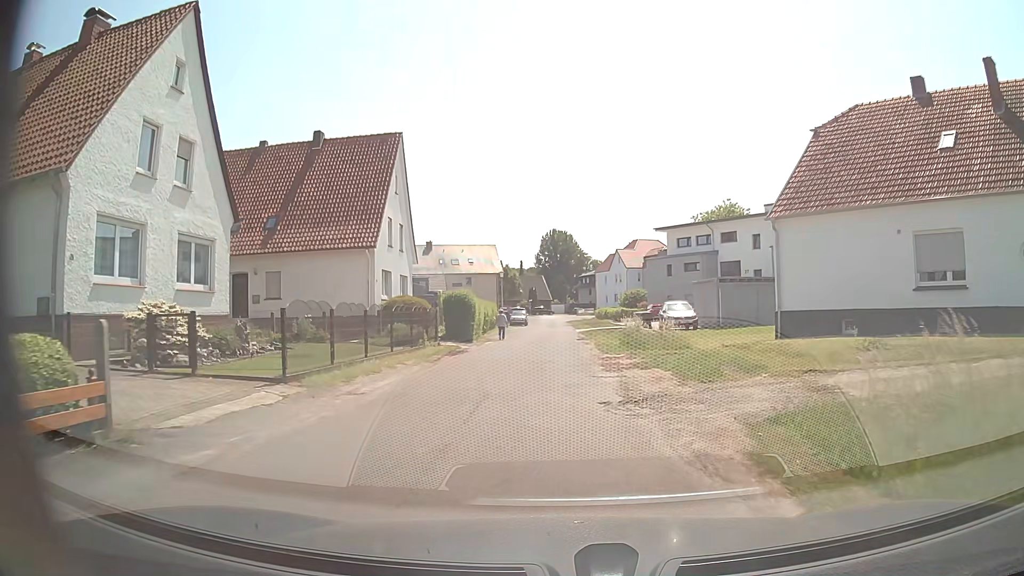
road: residential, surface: asphalt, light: Day
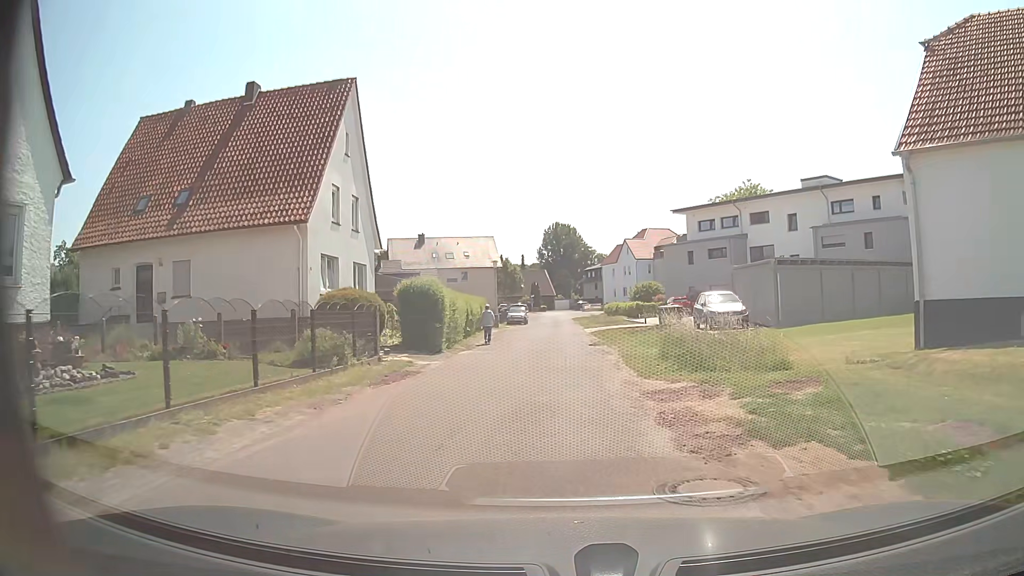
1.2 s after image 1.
(0.0, +9.1) m; 0°
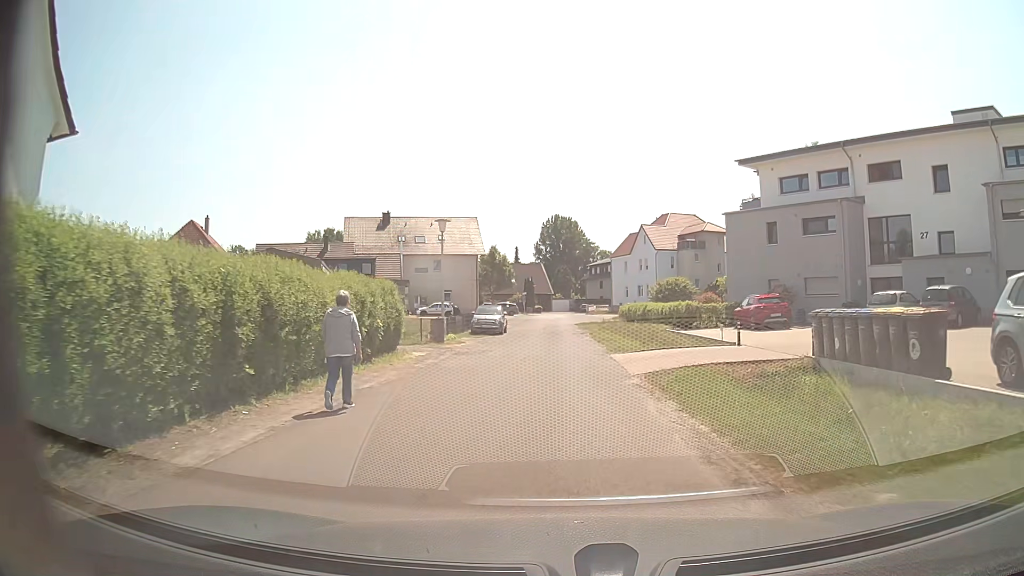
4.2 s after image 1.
(-0.3, +22.2) m; -1°
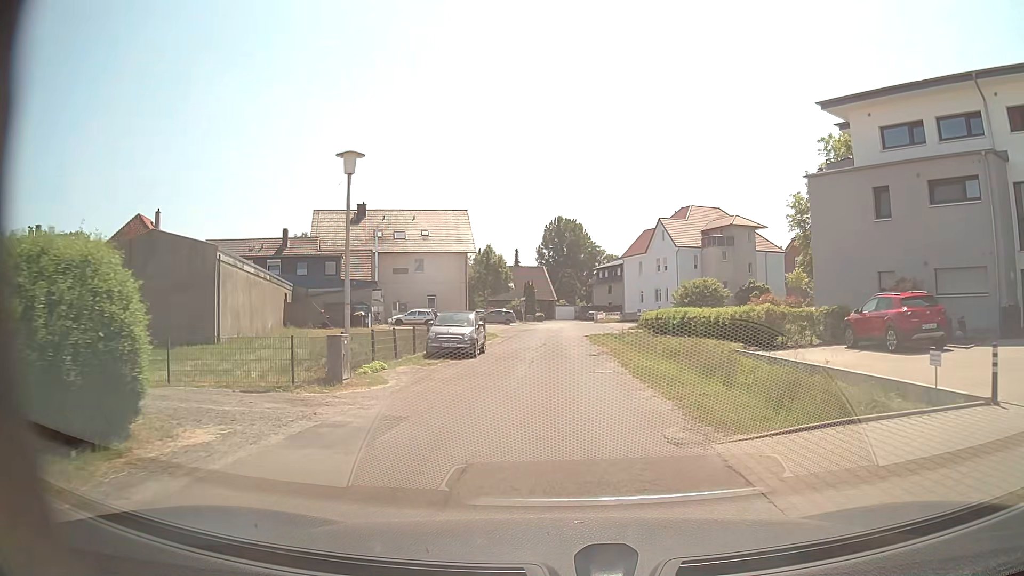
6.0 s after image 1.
(+0.1, +12.5) m; 0°
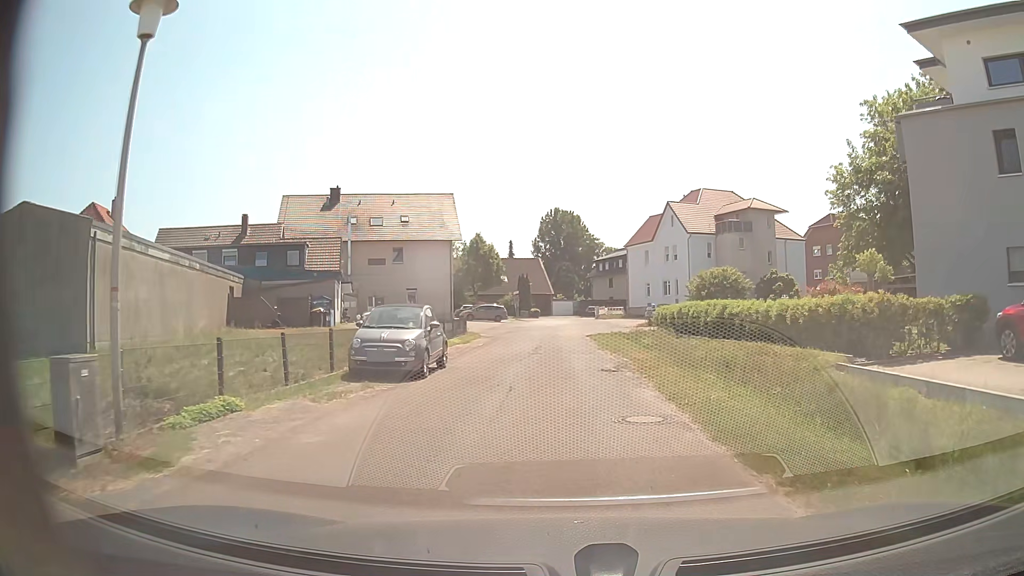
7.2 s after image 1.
(0.0, +8.0) m; 0°
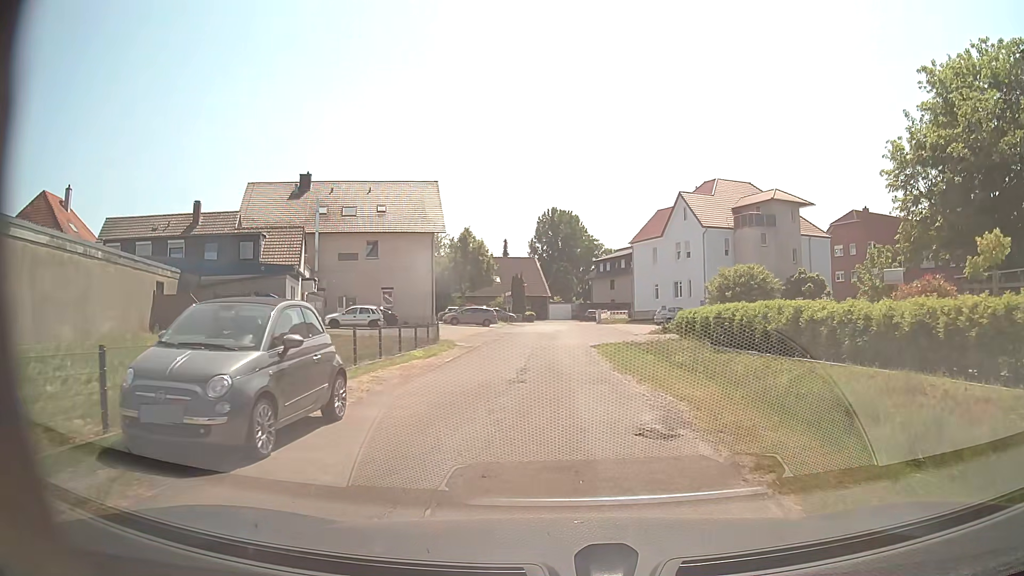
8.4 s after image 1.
(+0.1, +7.8) m; 0°
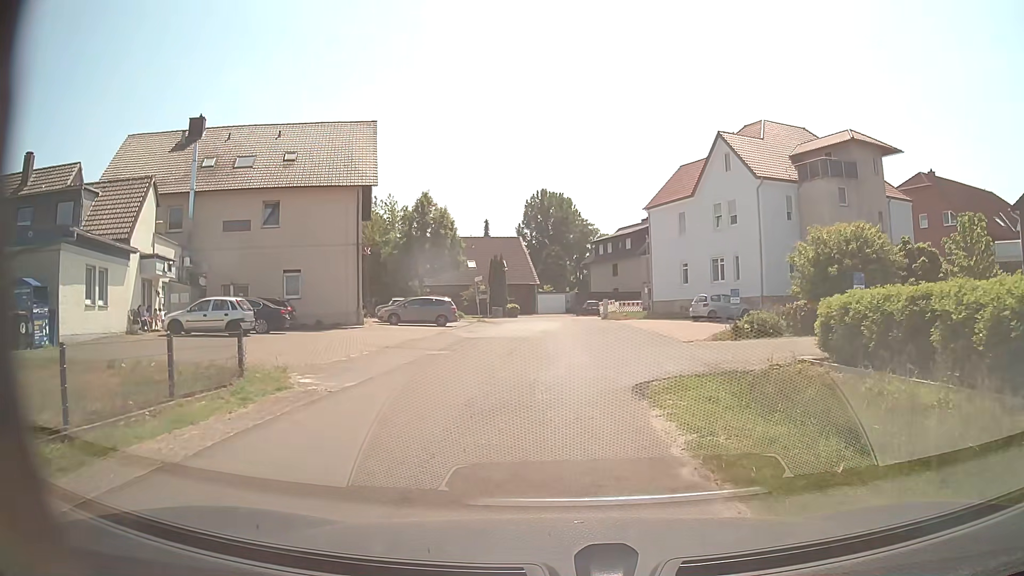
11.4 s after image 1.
(+0.3, +17.9) m; +1°
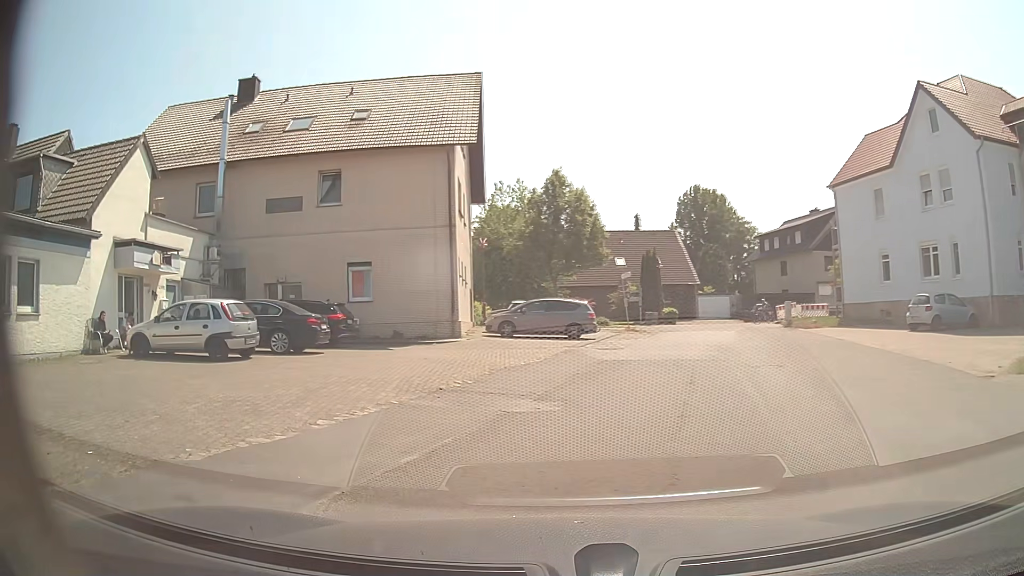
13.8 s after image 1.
(-0.4, +10.1) m; -13°
